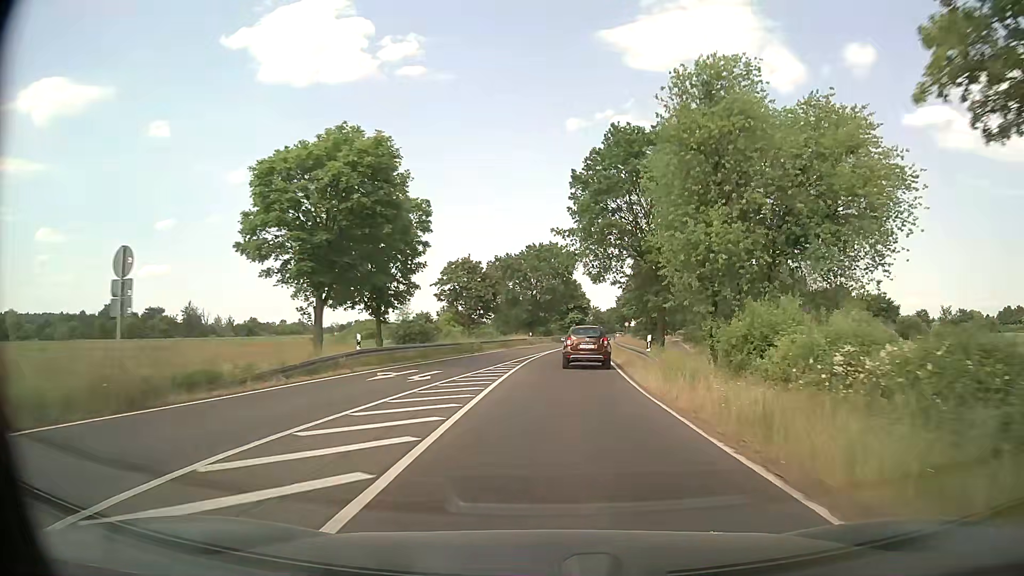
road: primary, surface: asphalt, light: Day
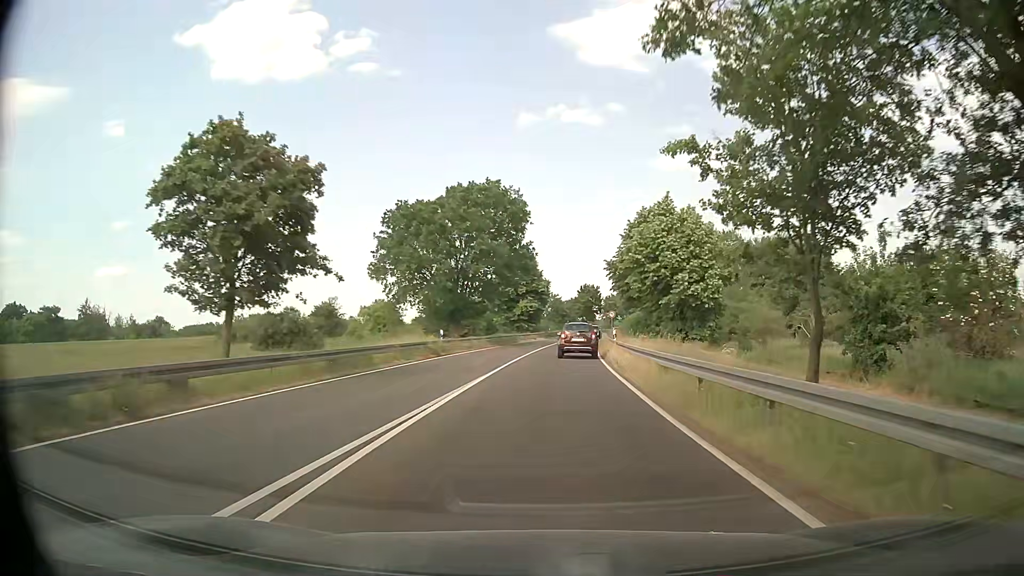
(+1.7, +35.6) m; +4°
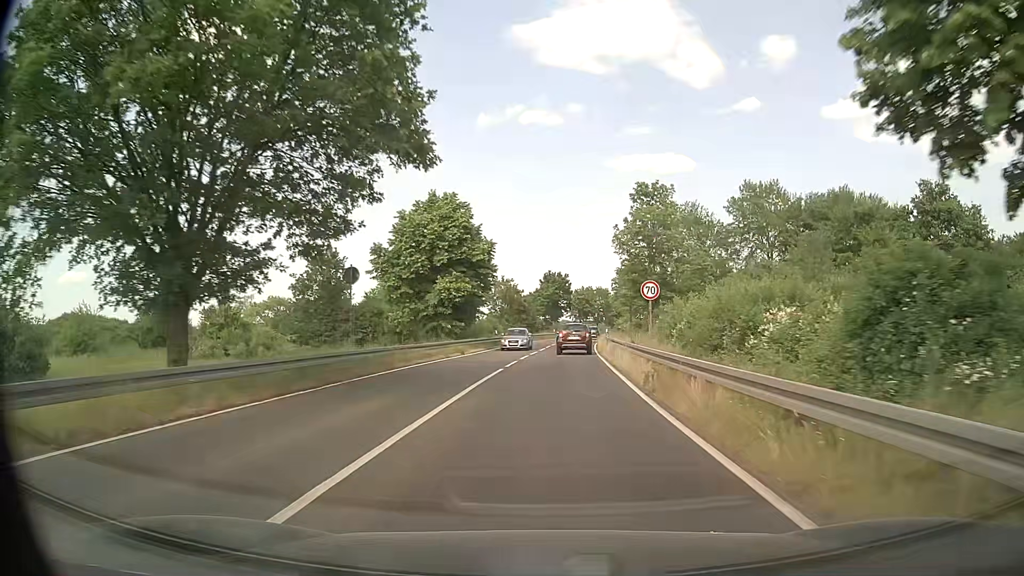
(+1.3, +37.5) m; +4°
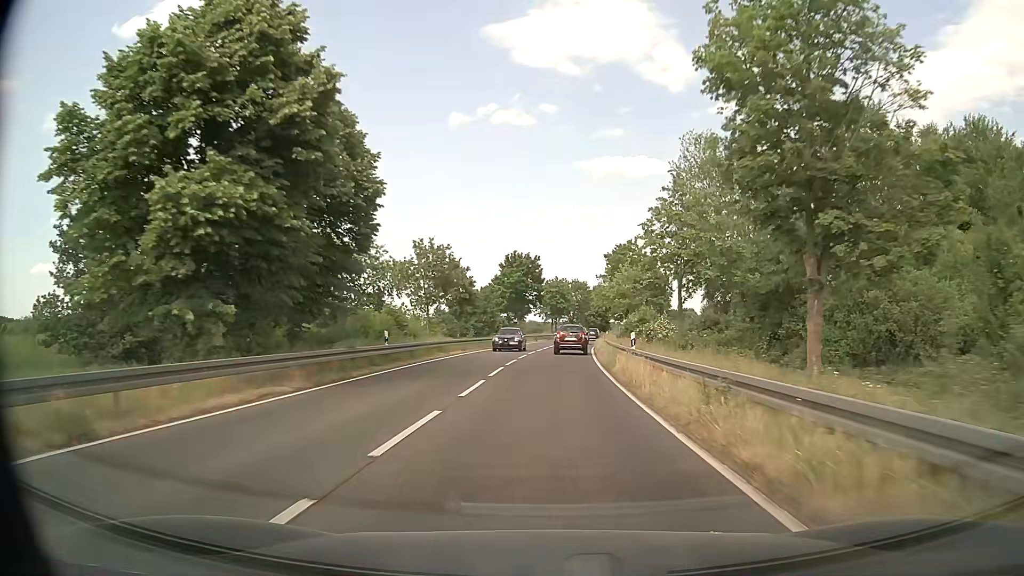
(+0.7, +29.3) m; +3°
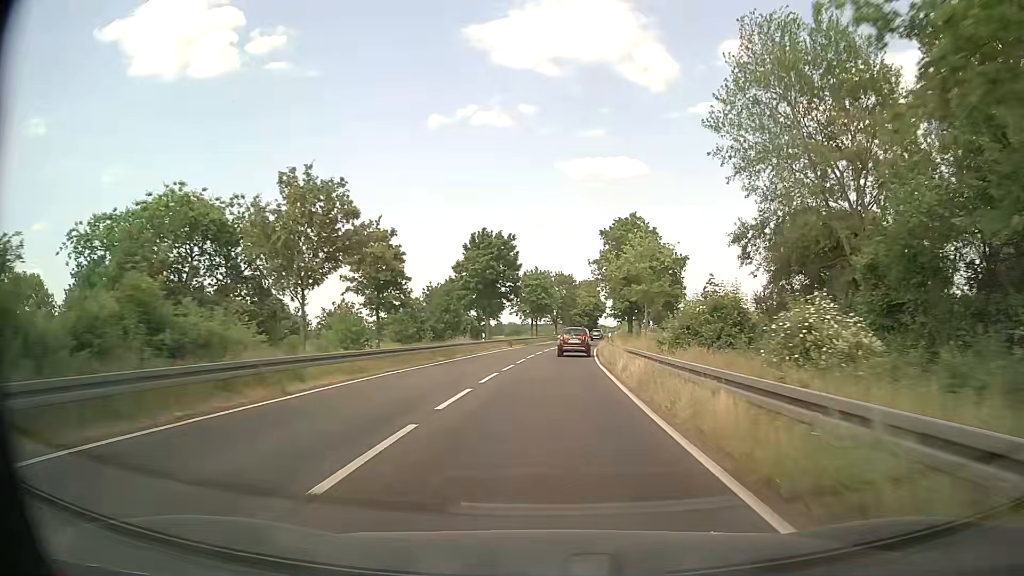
(+0.4, +19.9) m; +2°
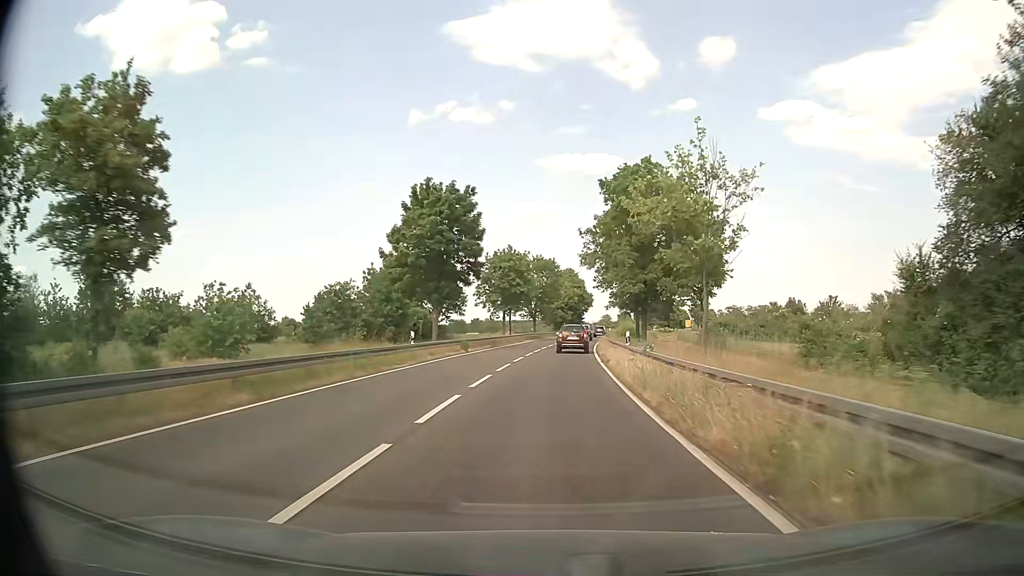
(+0.4, +19.7) m; +2°
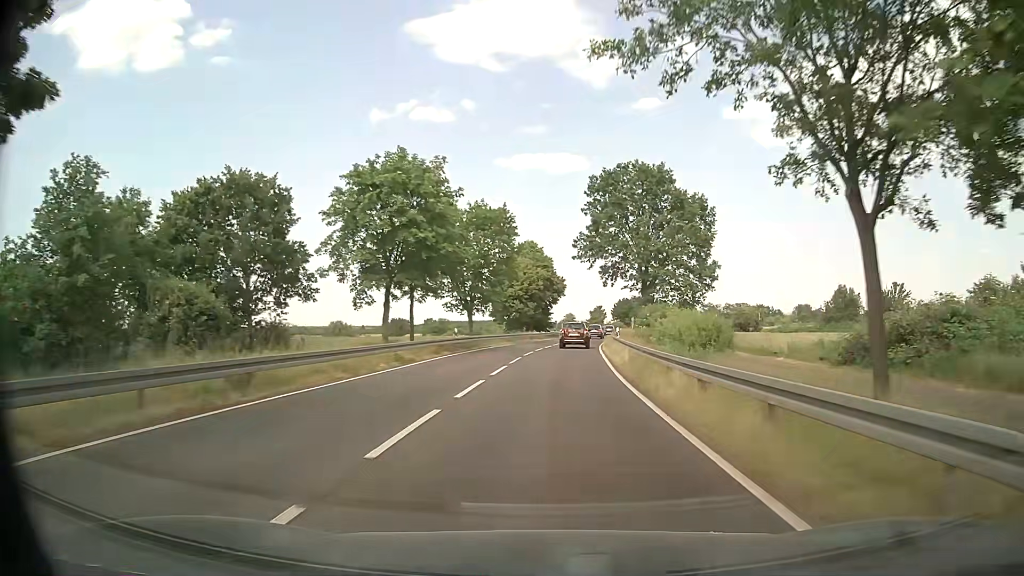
(+1.3, +39.2) m; +4°
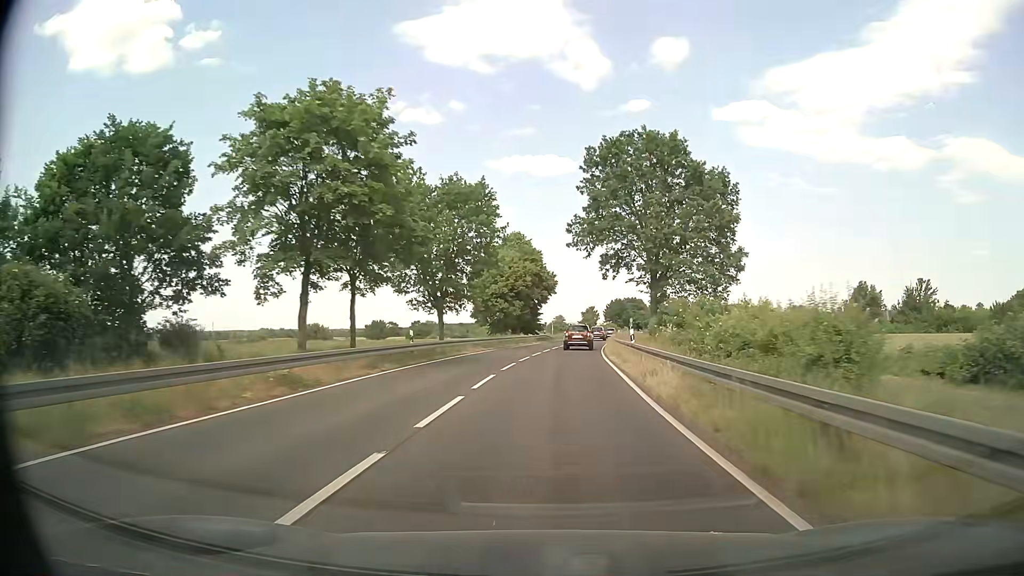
(+0.1, +9.9) m; +1°
(0, +10) (0, +20) (+1, +30) (+2, +40) (+3, +50) (+4, +60) (+5, +70) (+6, +80) (+8, +90) (+9, +99) m
